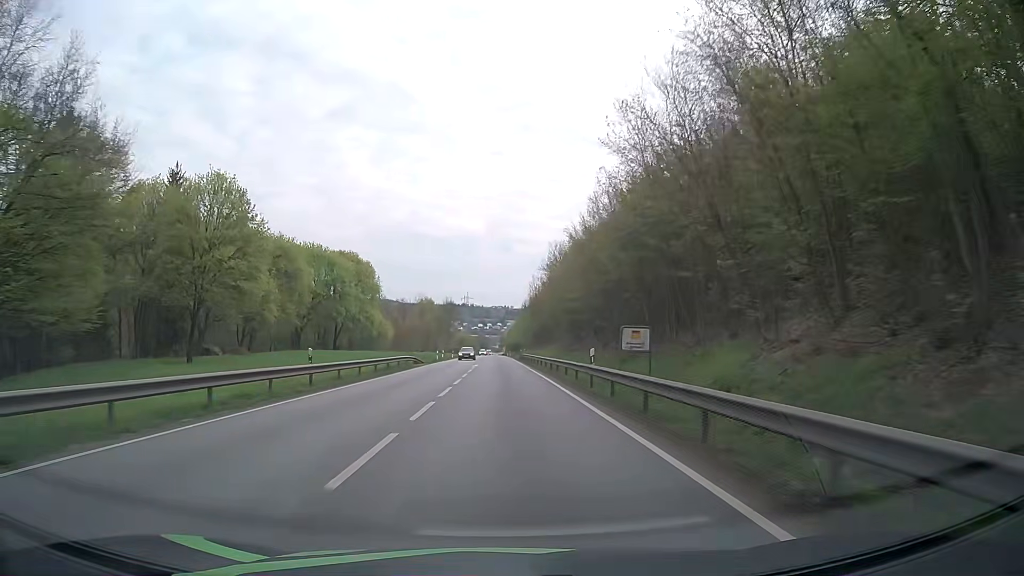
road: primary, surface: asphalt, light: Day
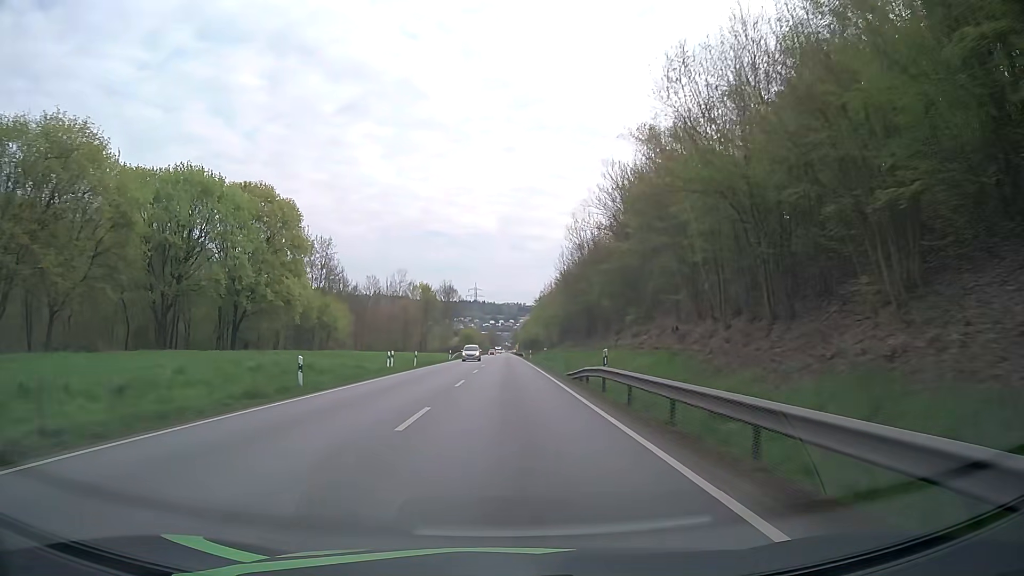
(-0.7, +50.2) m; -1°
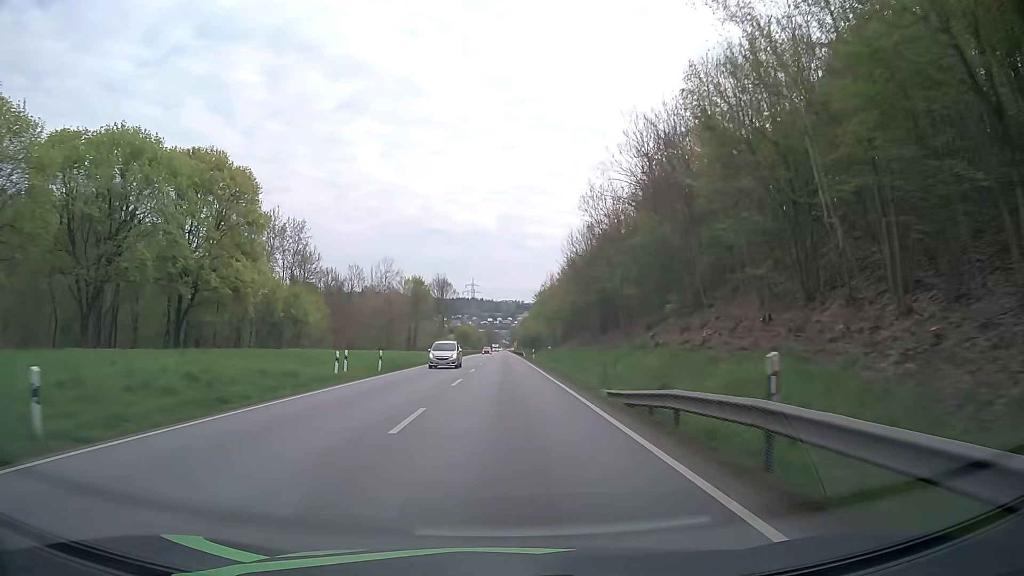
(0.0, +12.6) m; 0°
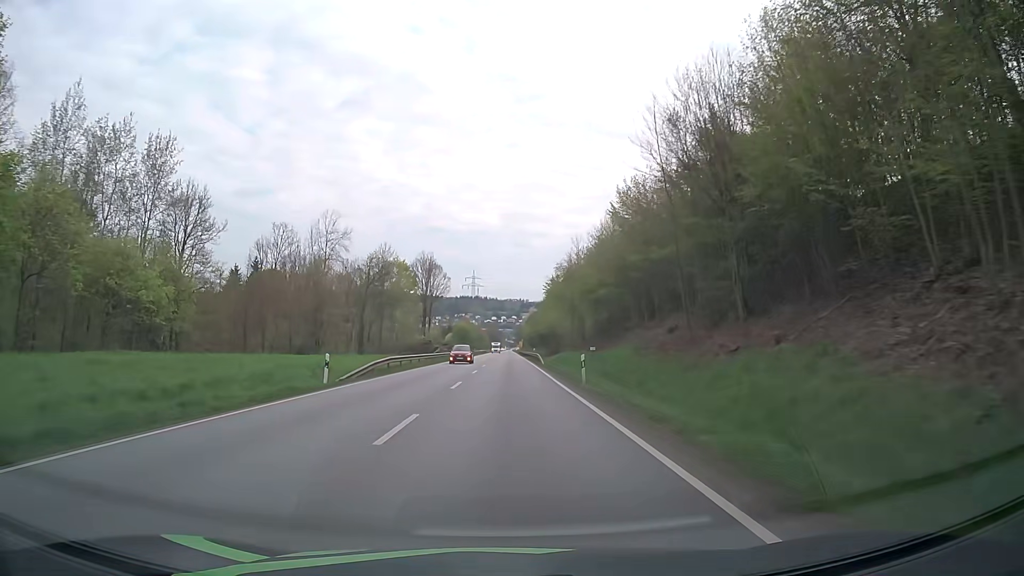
(0.0, +37.7) m; 0°
